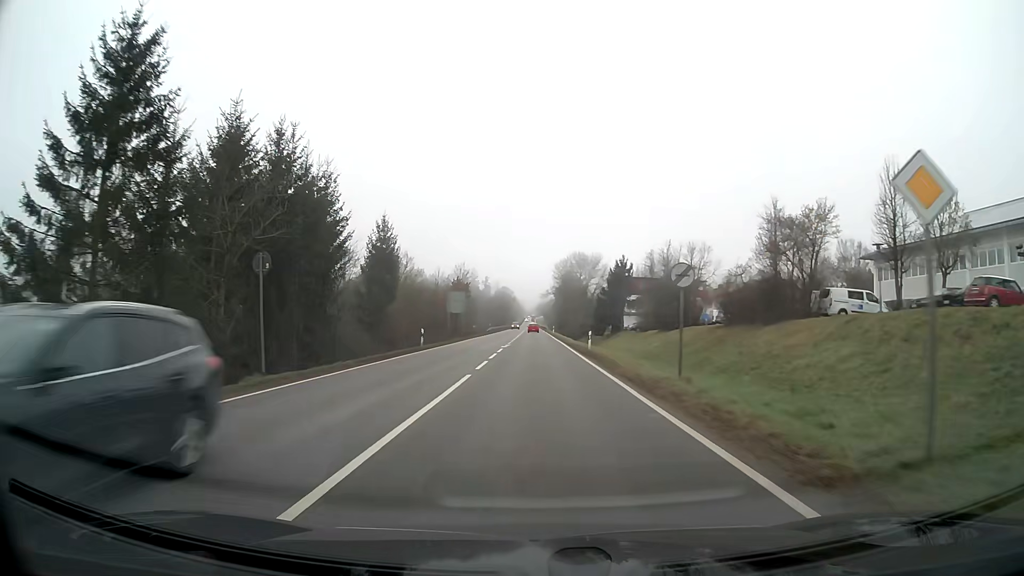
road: secondary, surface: asphalt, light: Day
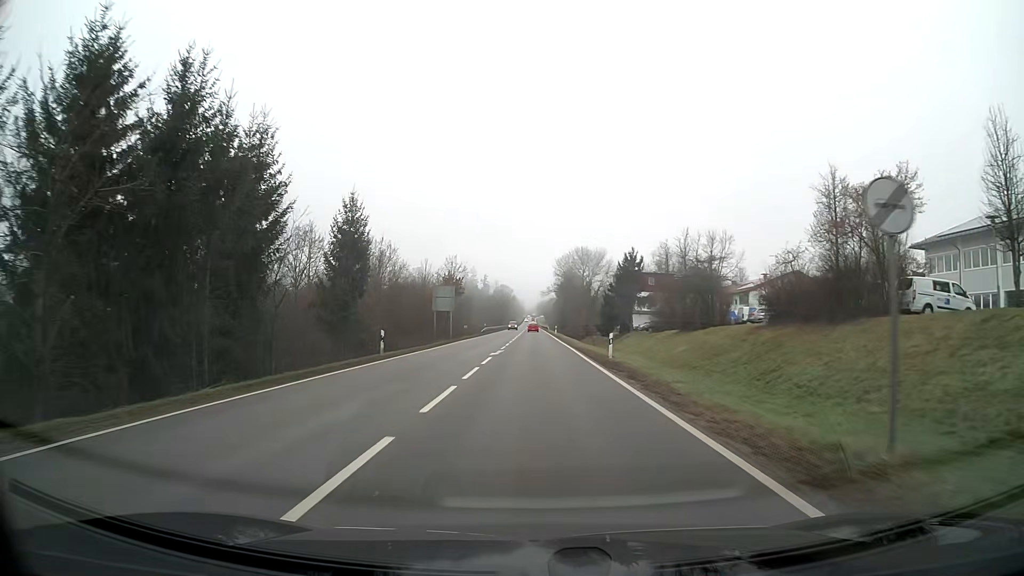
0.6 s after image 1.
(0.0, +10.0) m; 0°
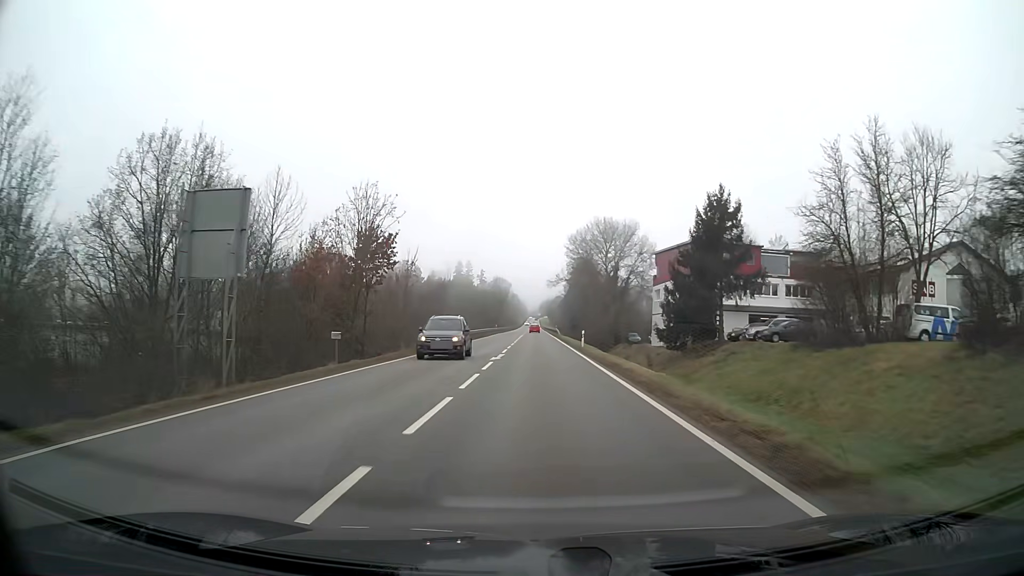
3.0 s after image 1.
(-0.1, +44.5) m; 0°
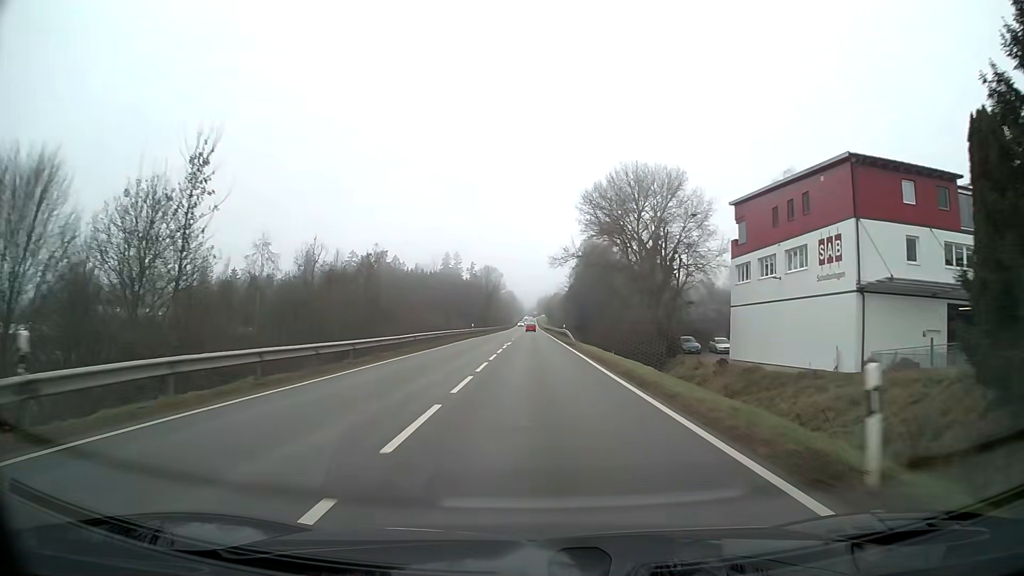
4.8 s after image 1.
(+0.1, +37.5) m; 0°
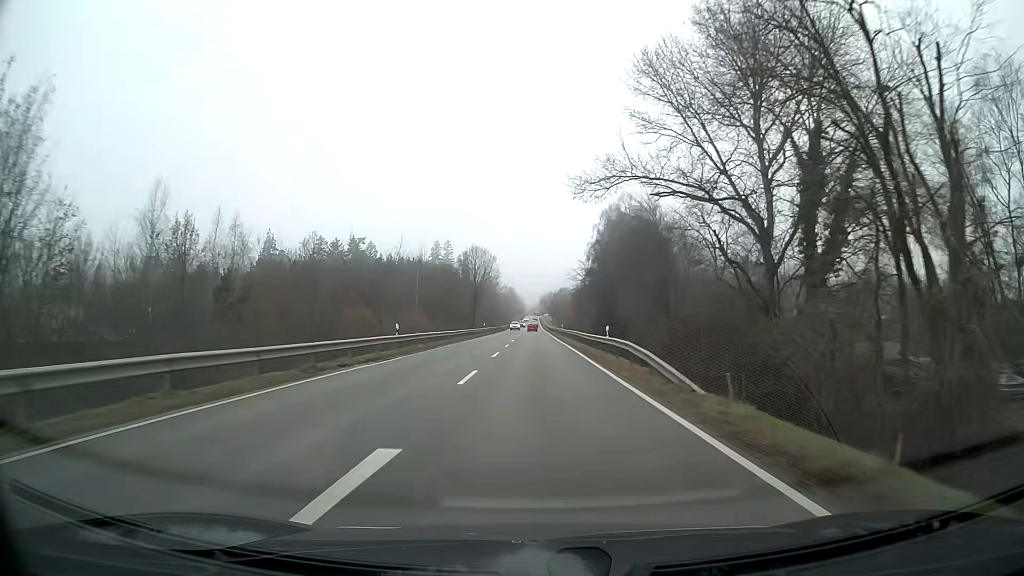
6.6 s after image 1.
(-0.1, +40.6) m; 0°
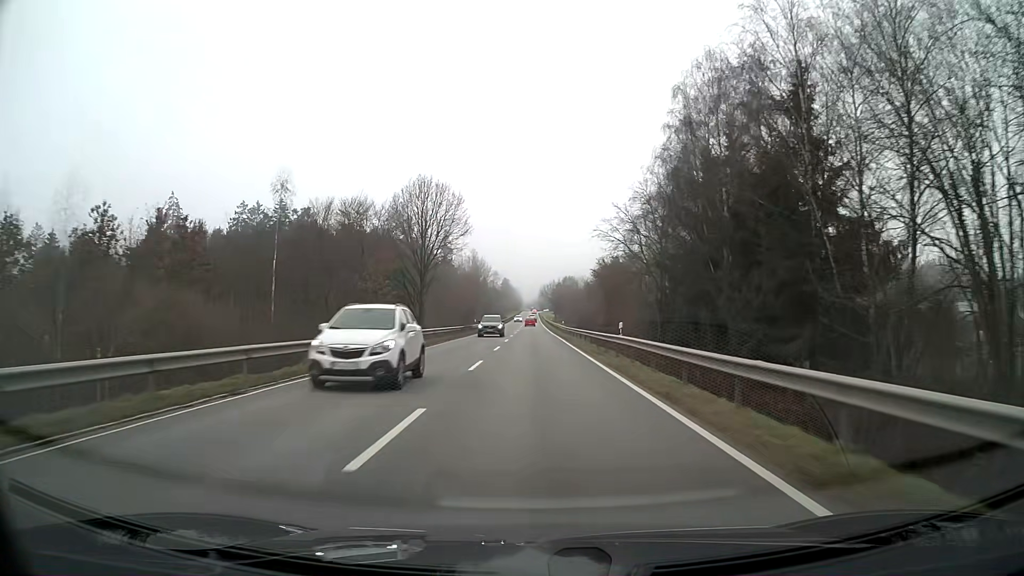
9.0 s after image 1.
(0.0, +57.0) m; 0°
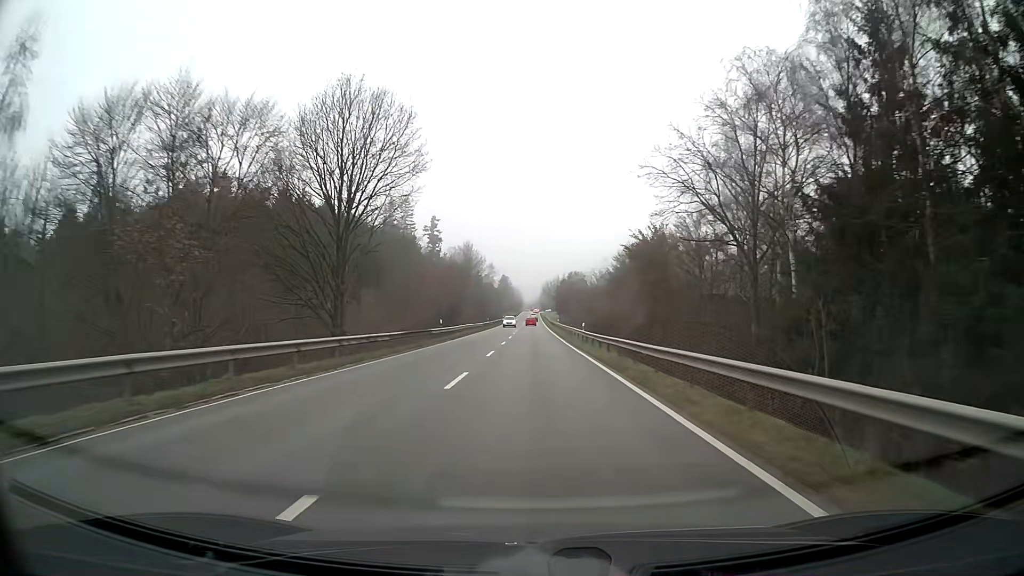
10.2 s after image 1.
(0.0, +28.9) m; 0°
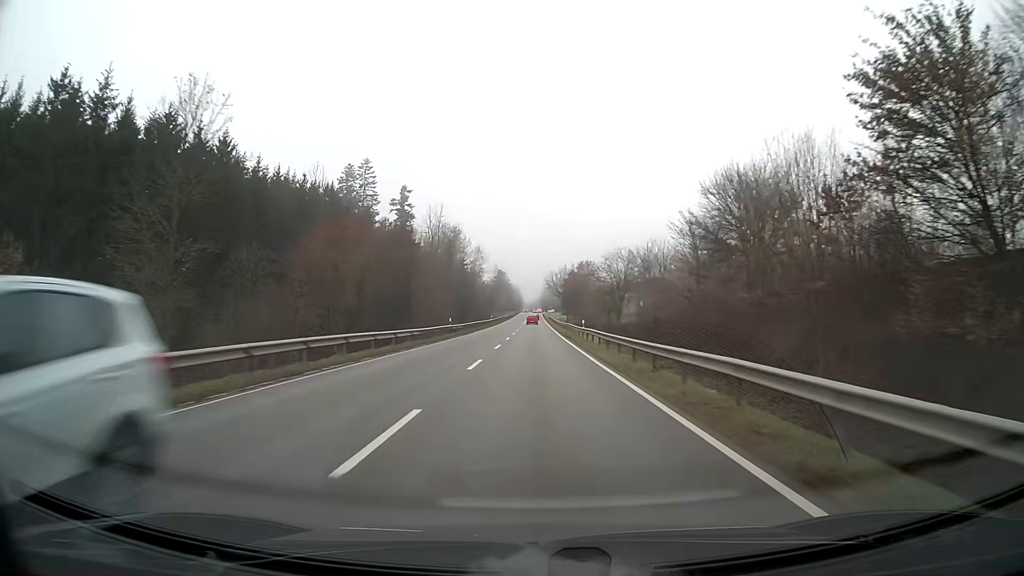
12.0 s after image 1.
(0.0, +43.5) m; 0°
(0, +10) (0, +20) (0, +30) (0, +40) (0, +50) (0, +60) (0, +70) (0, +80) (0, +90) (0, +100) m
